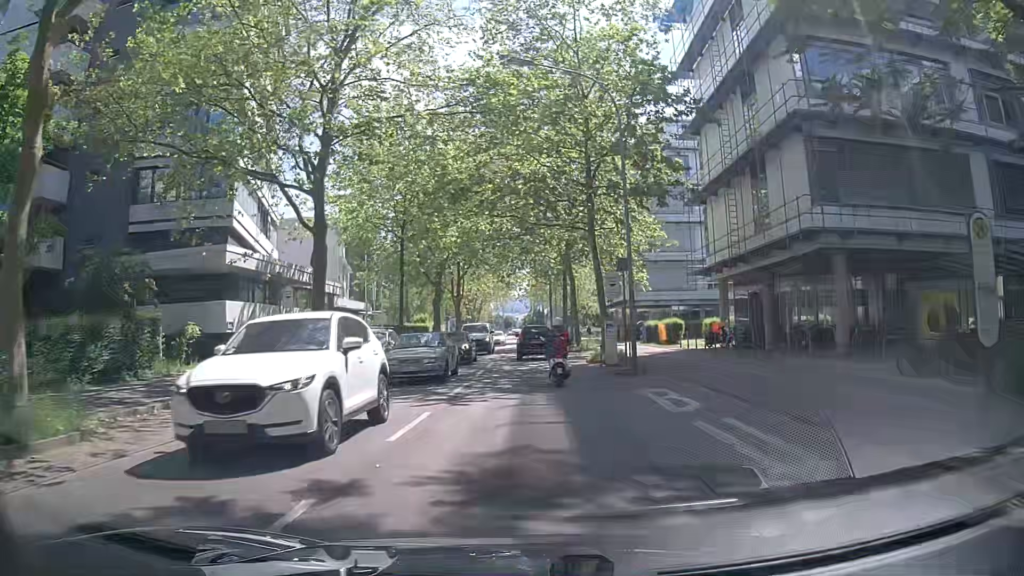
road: secondary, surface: asphalt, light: Day
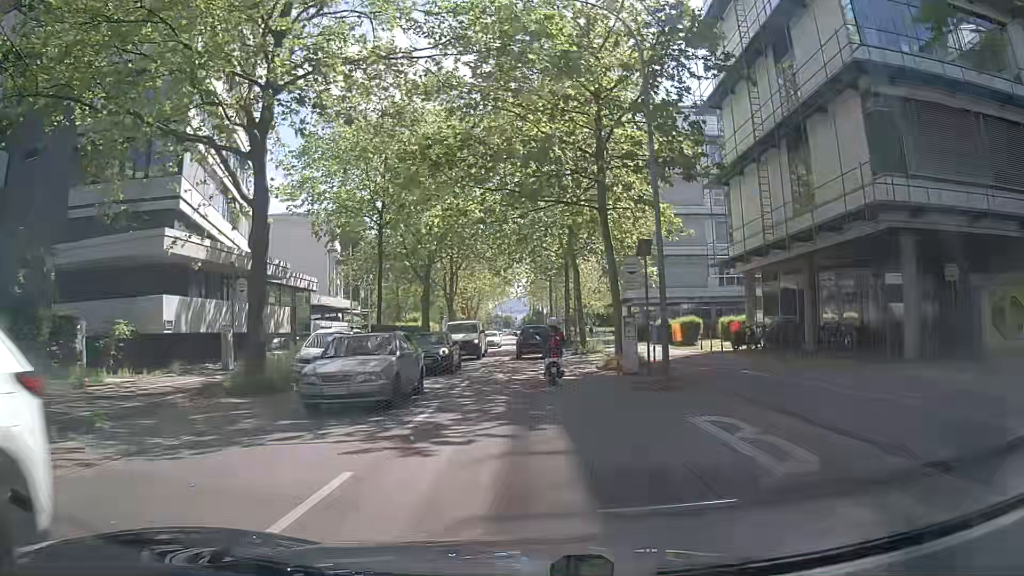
(-0.1, +4.9) m; -1°
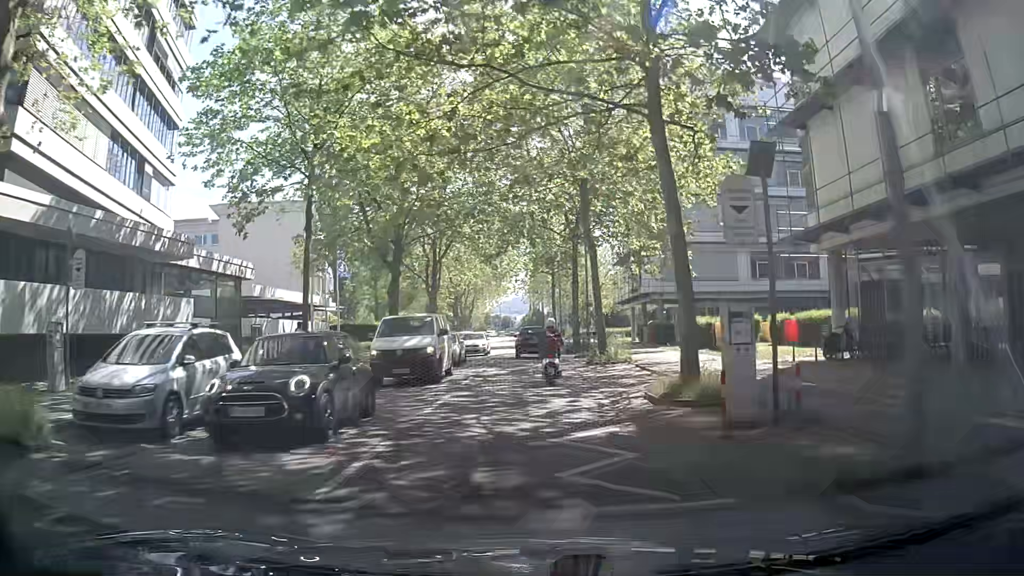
(-0.2, +10.2) m; -1°
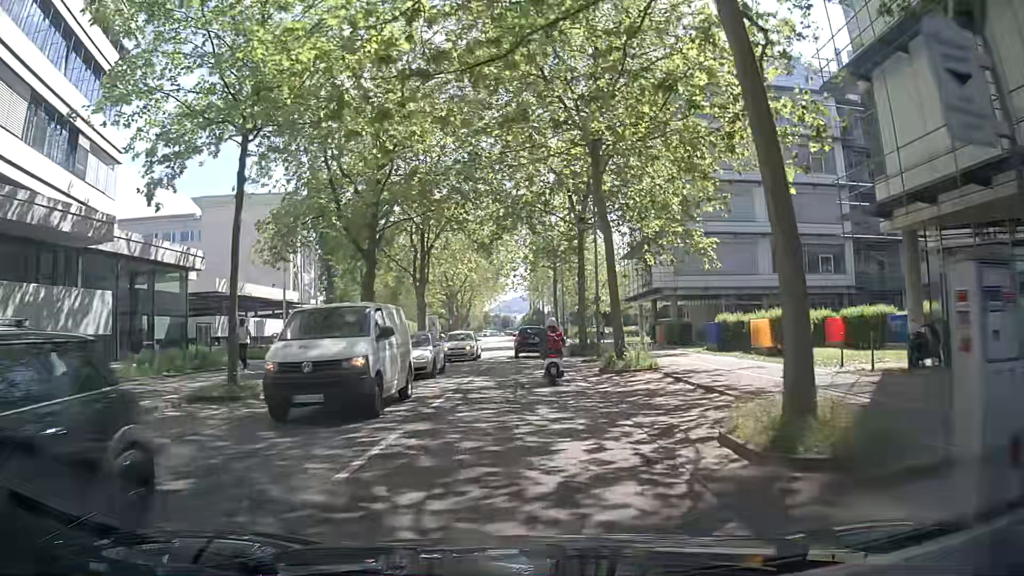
(0.0, +5.3) m; +1°
